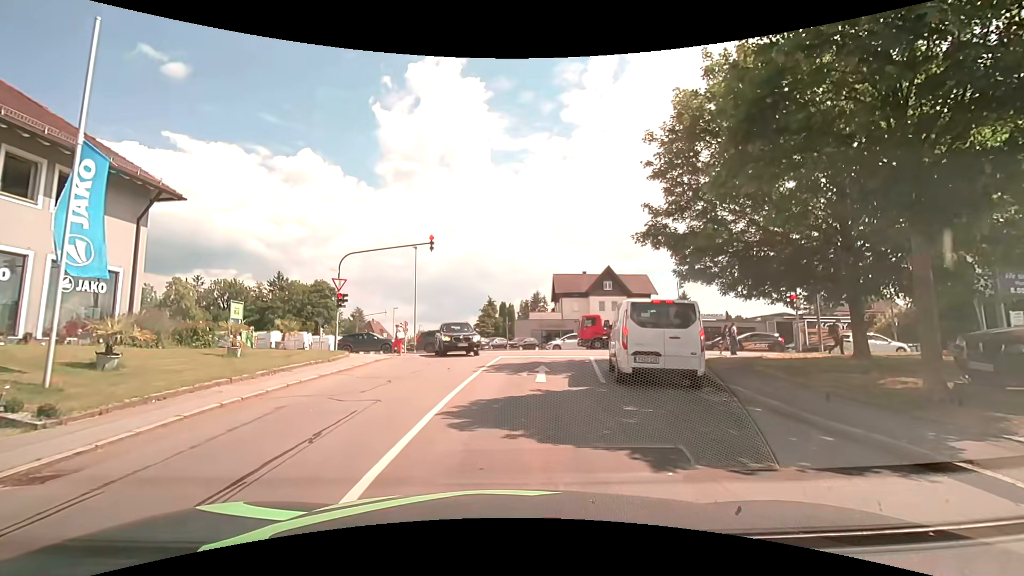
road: residential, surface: asphalt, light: Day
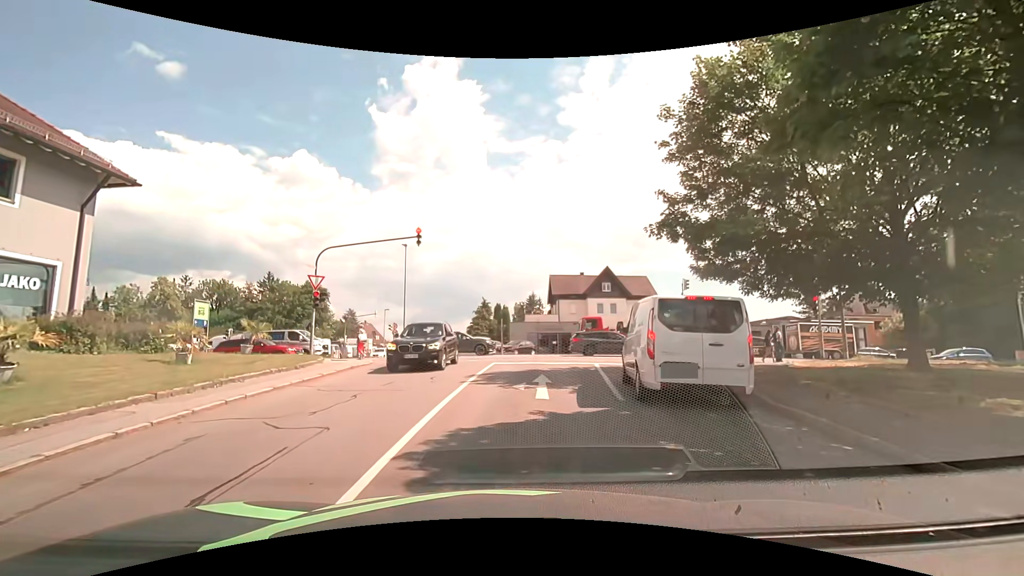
(0.0, +2.6) m; +2°
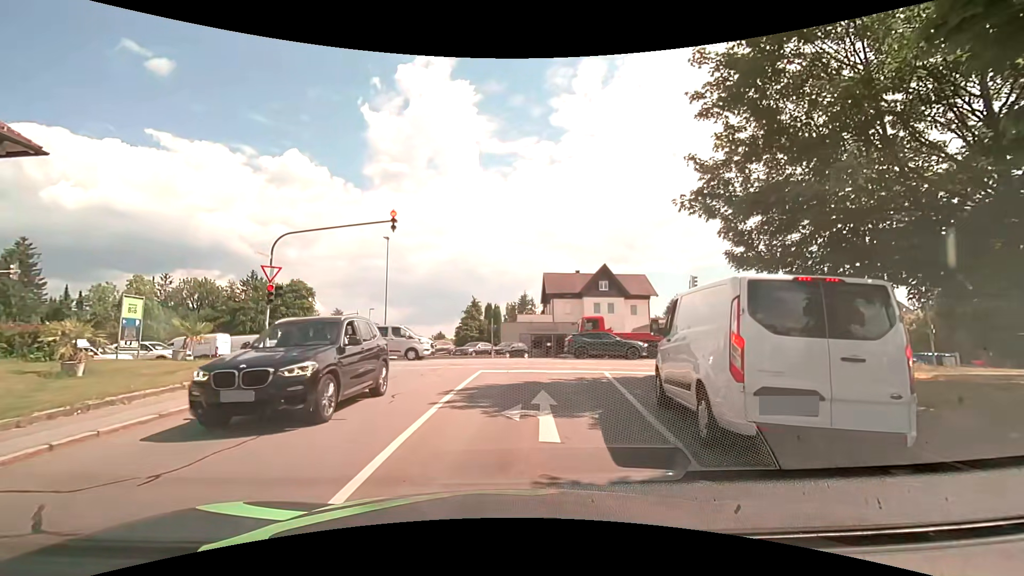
(0.0, +3.8) m; -1°
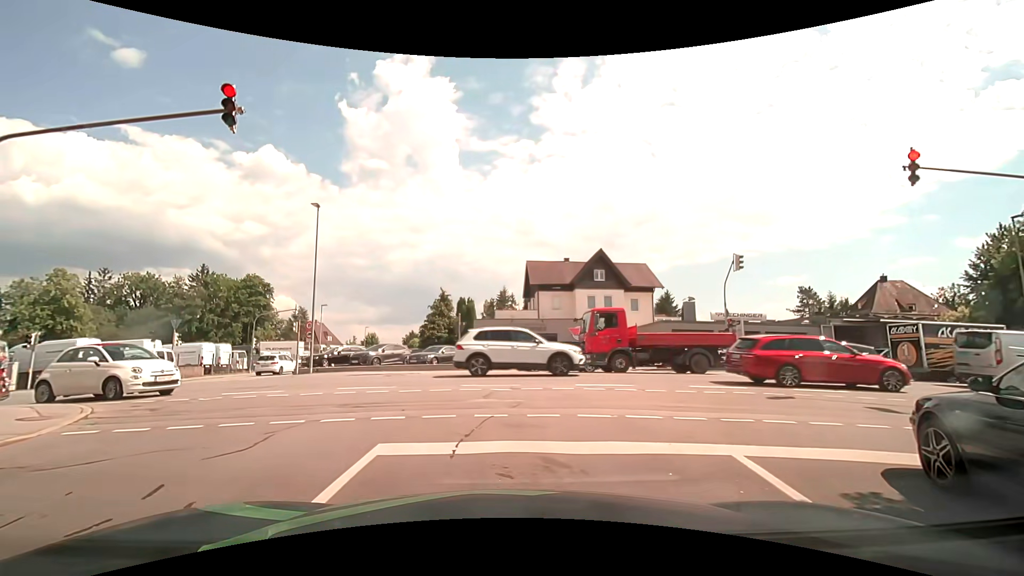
(+0.5, +10.4) m; +5°
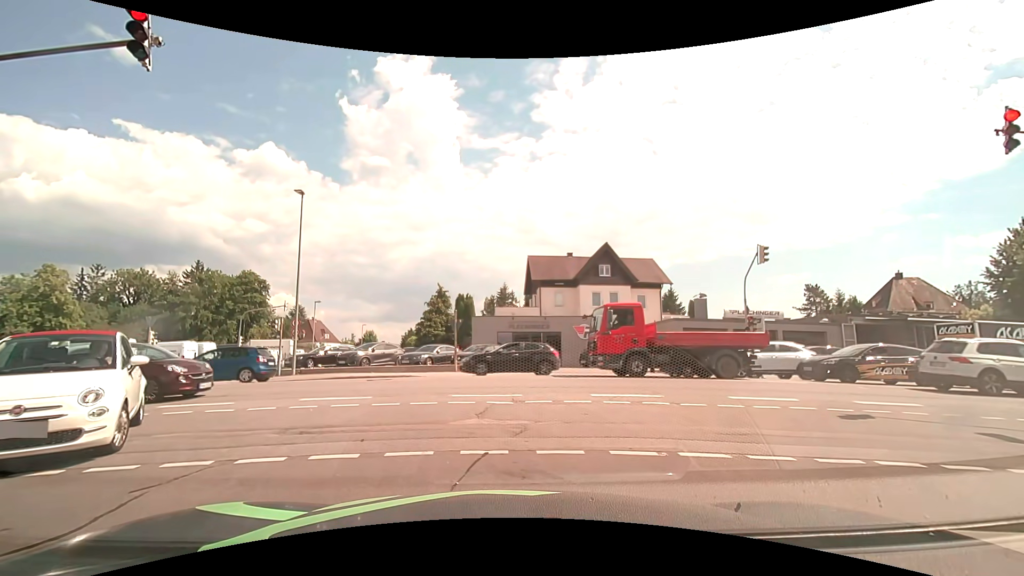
(-0.1, +2.2) m; -2°
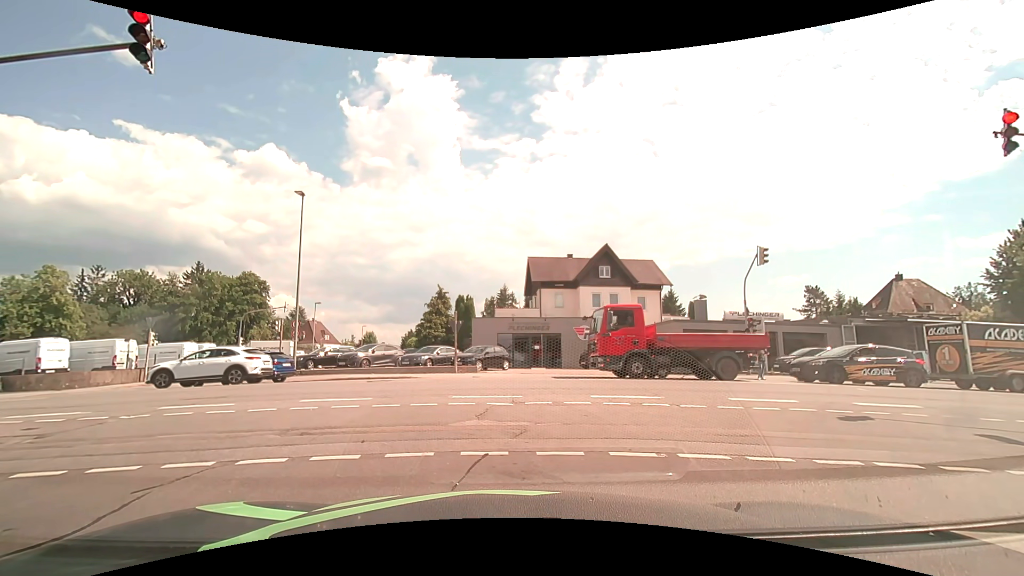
(0.0, +0.1) m; 0°
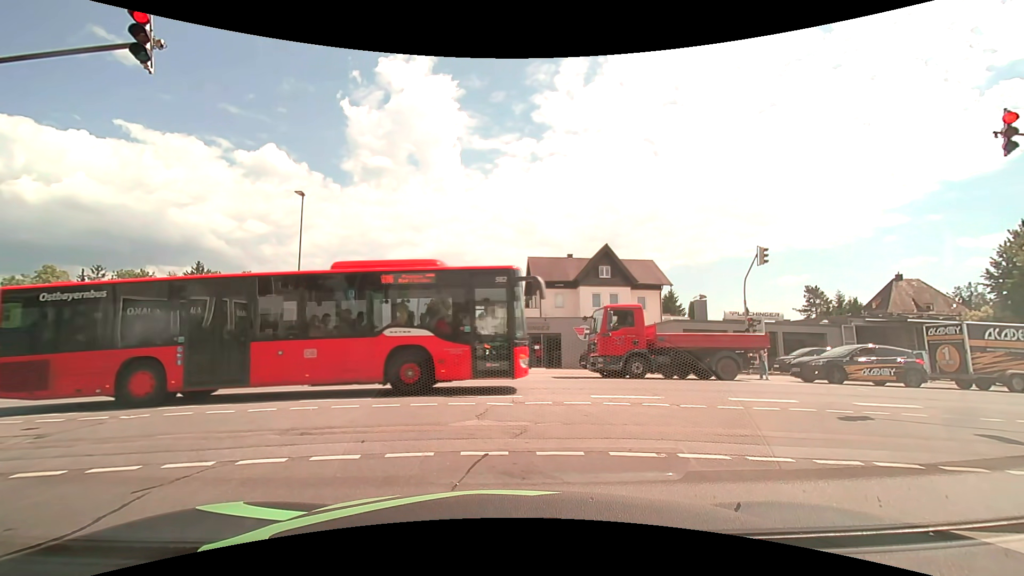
(0.0, 0.0) m; 0°
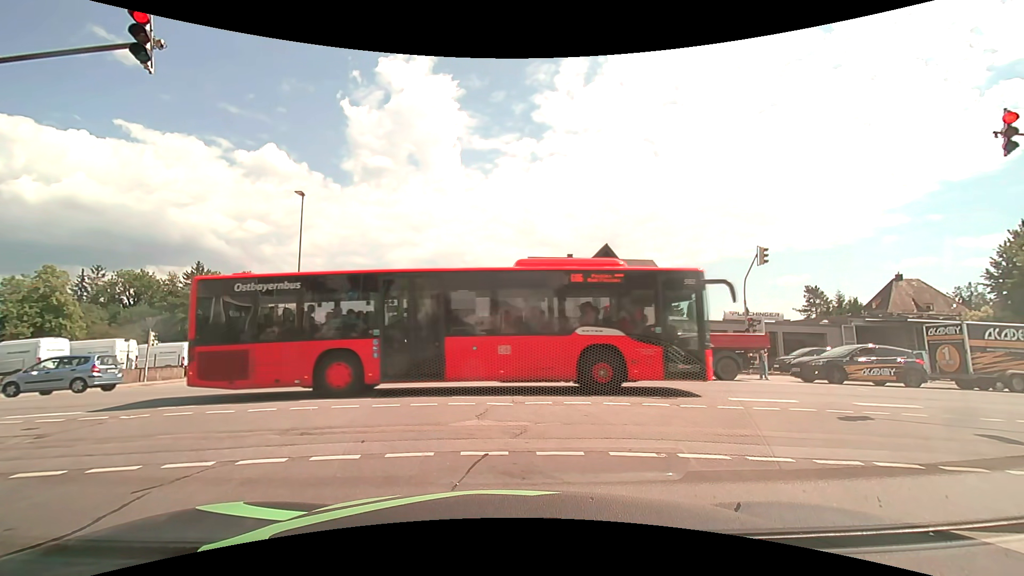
(0.0, 0.0) m; 0°
